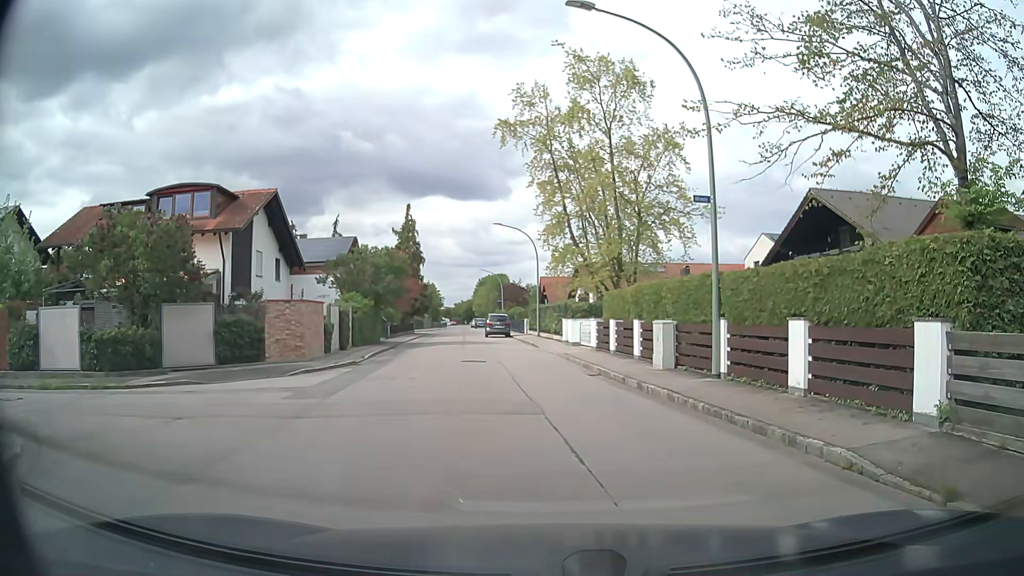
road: residential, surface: asphalt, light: Day
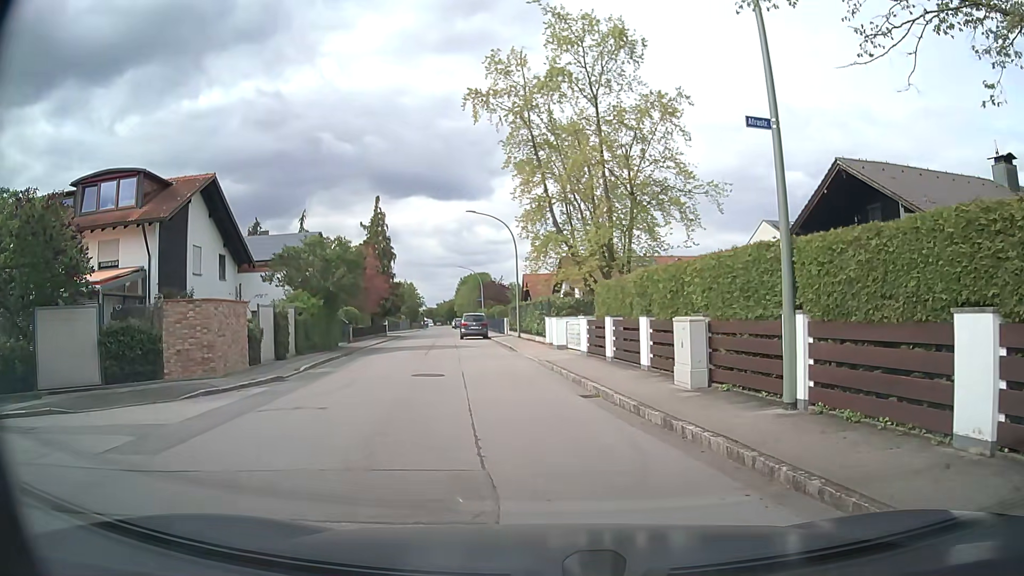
(+0.2, +5.3) m; +1°
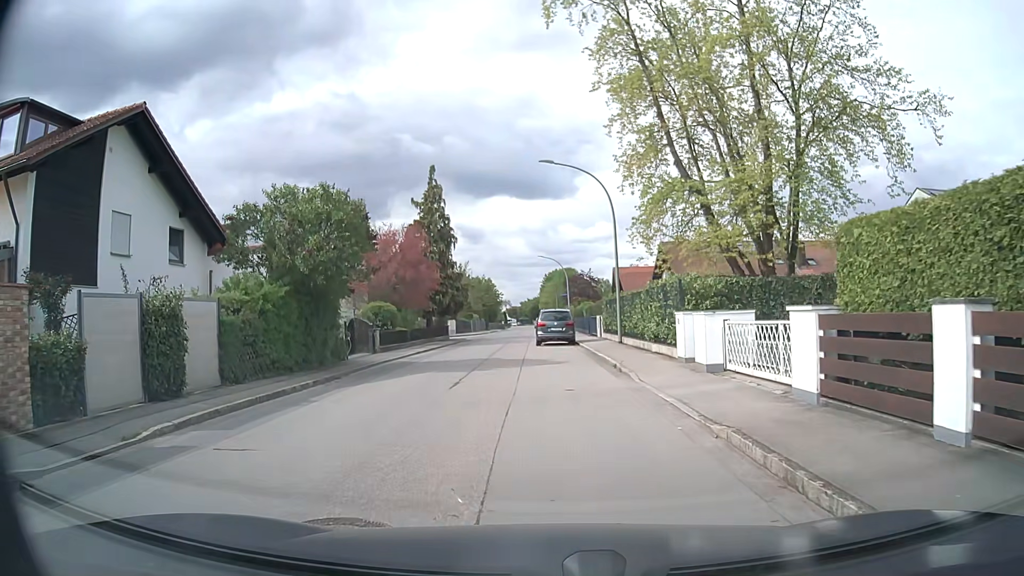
(-0.7, +12.7) m; -7°
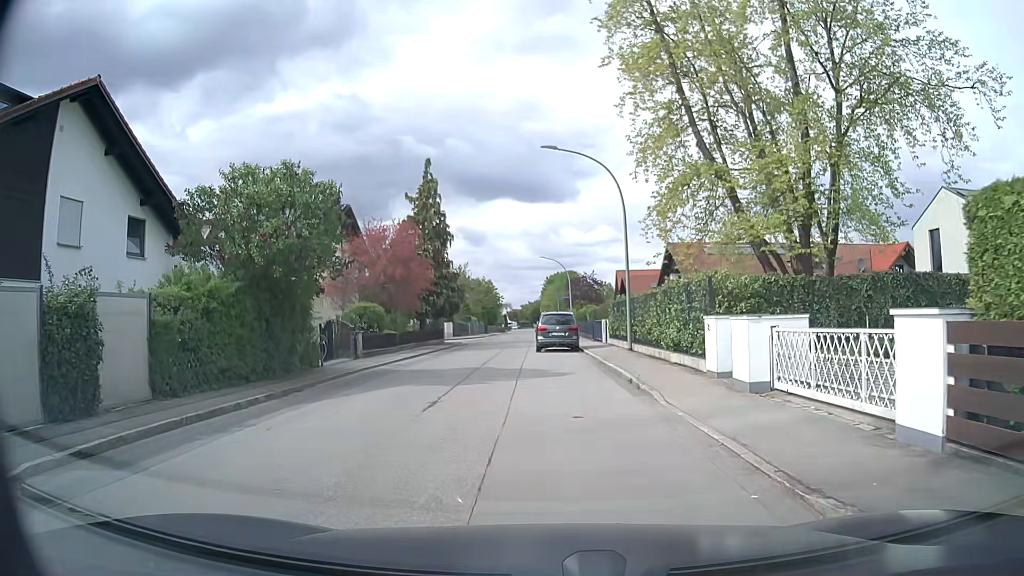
(0.0, +2.9) m; -1°
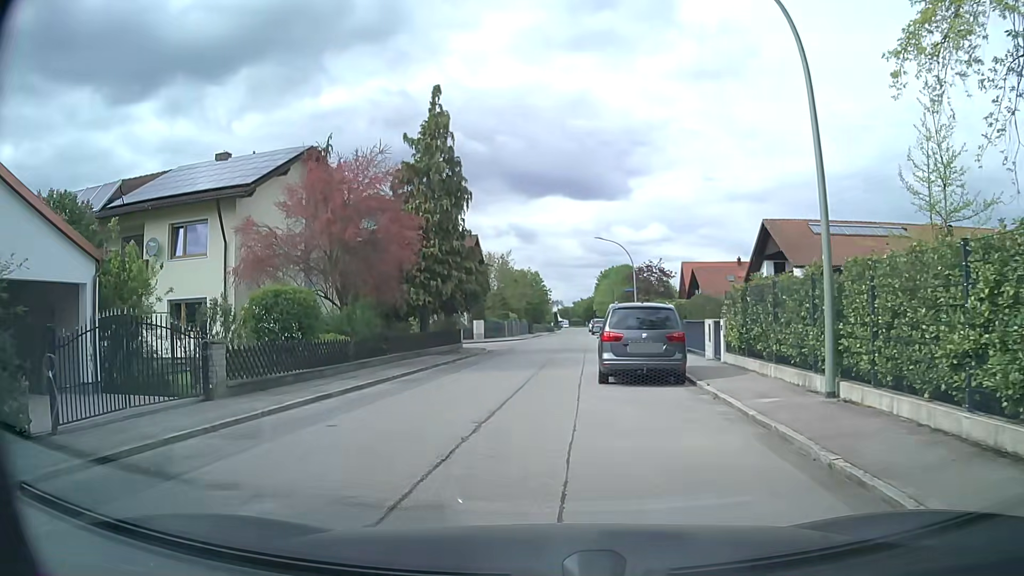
(-0.1, +14.6) m; -3°
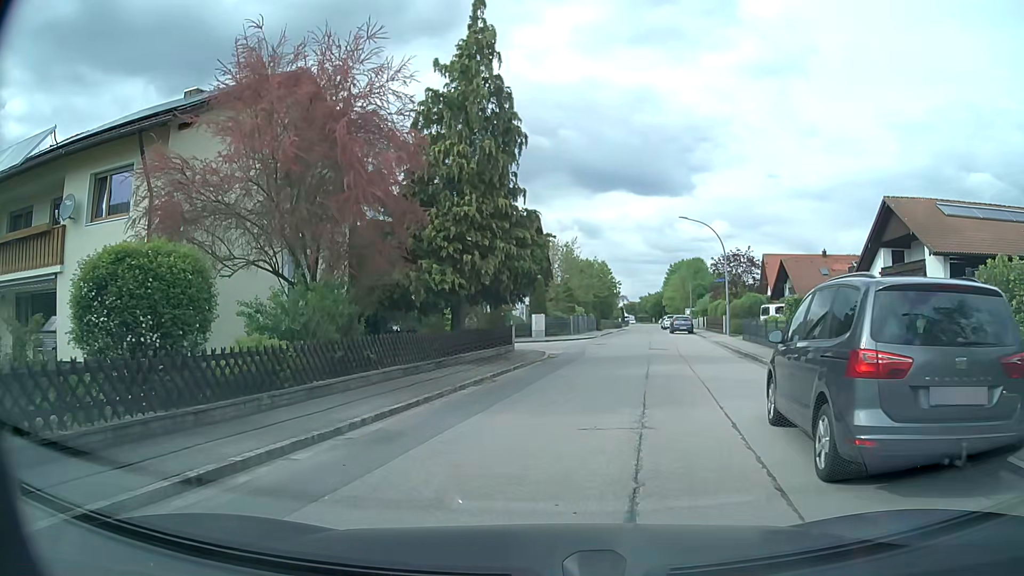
(-0.6, +9.0) m; -6°
